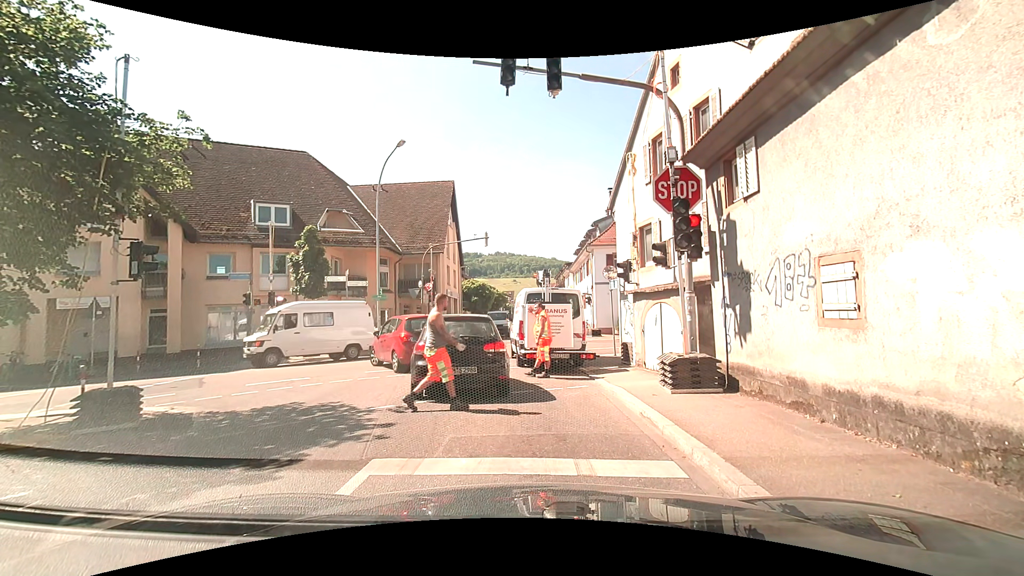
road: tertiary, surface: asphalt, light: Day
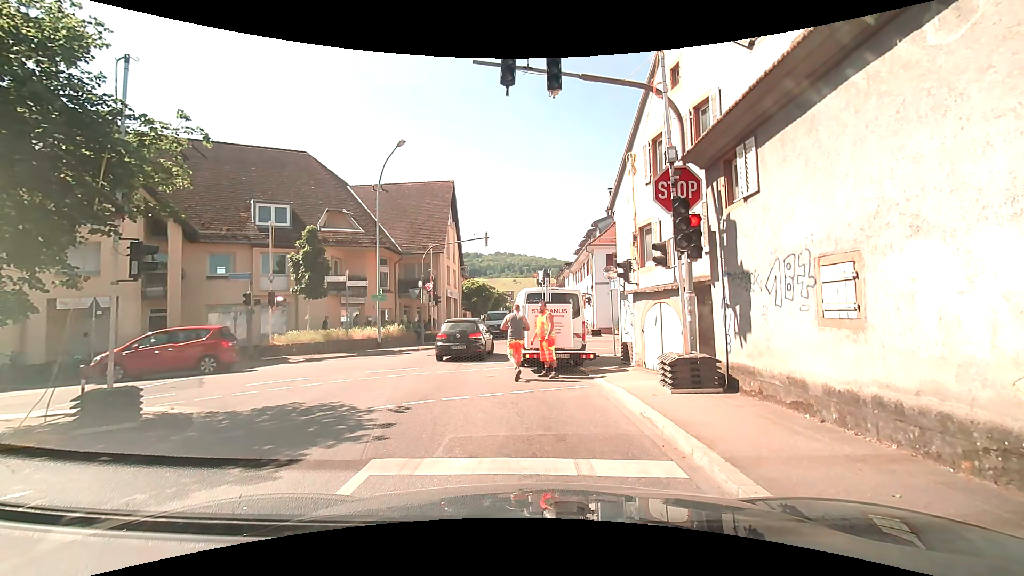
(0.0, 0.0) m; 0°
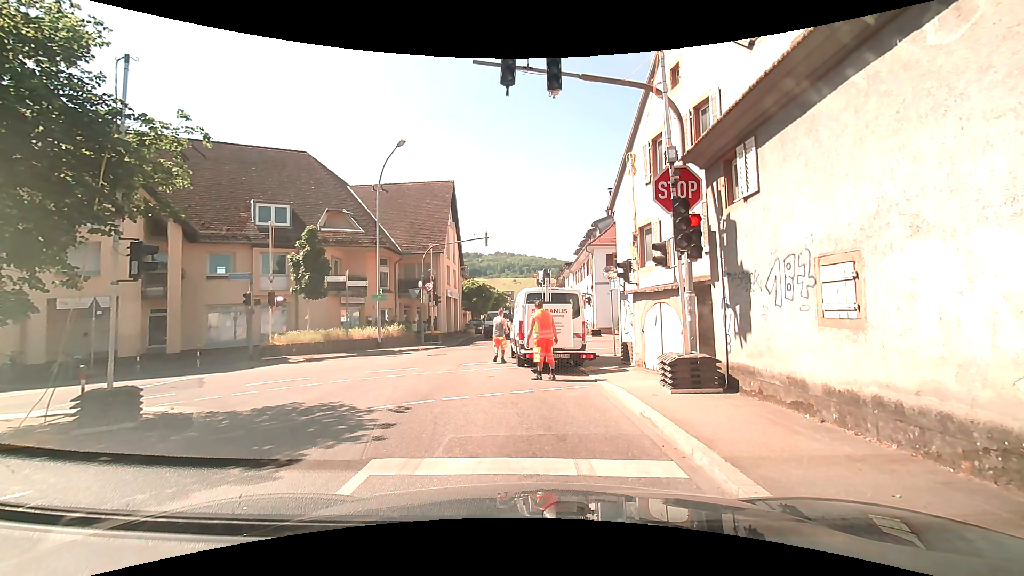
(0.0, 0.0) m; 0°
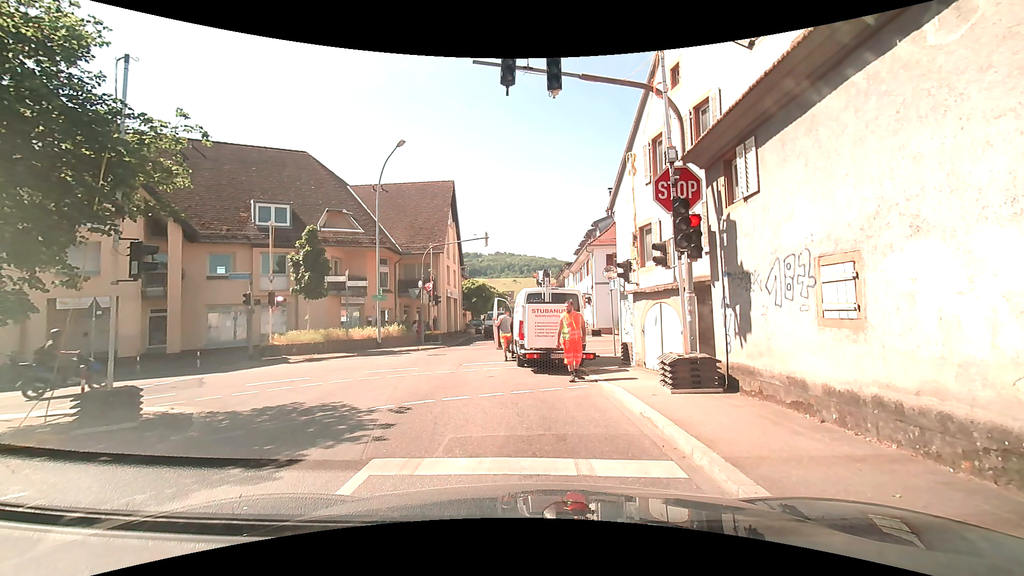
(0.0, 0.0) m; 0°
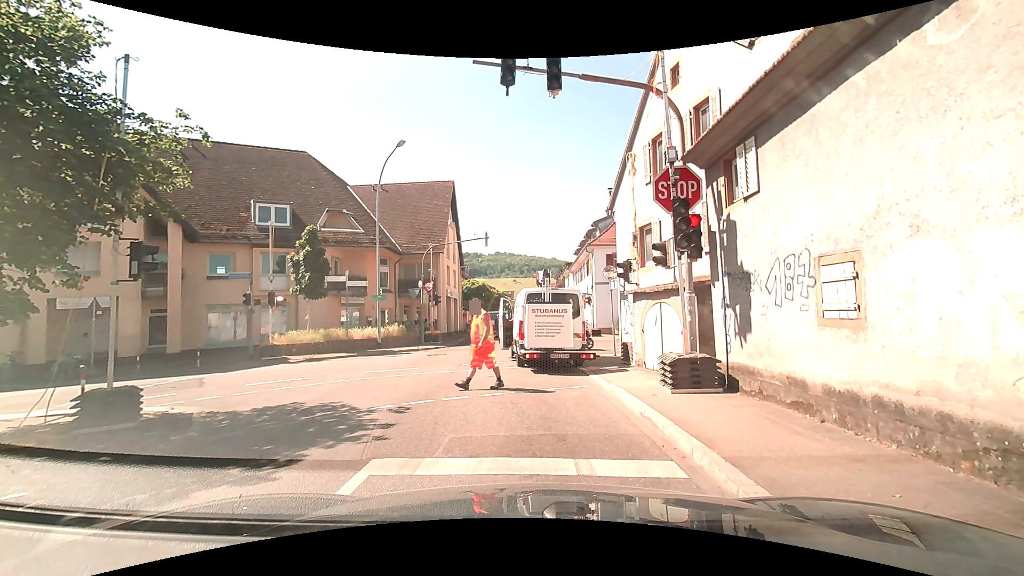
(0.0, 0.0) m; 0°
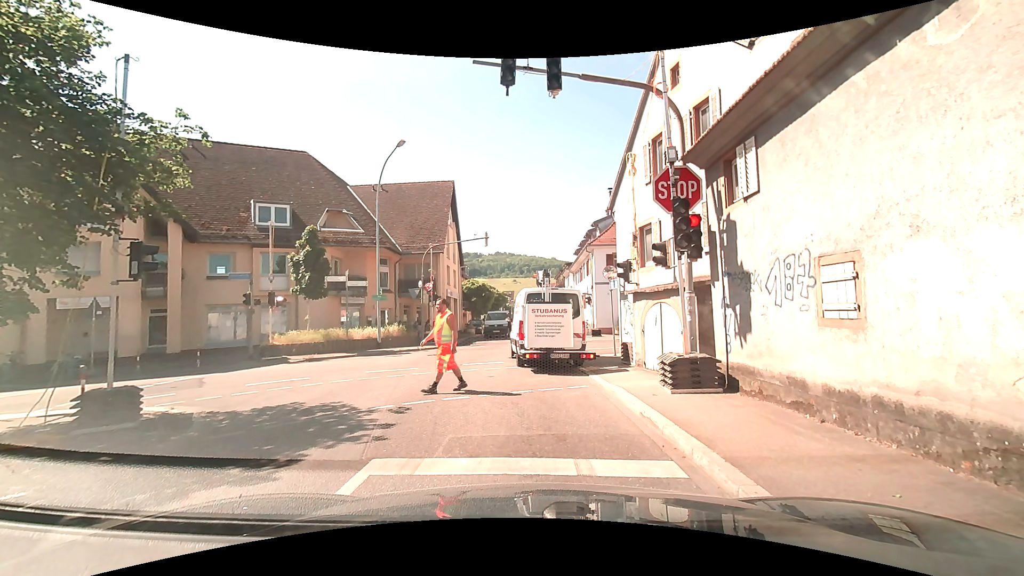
(0.0, 0.0) m; 0°
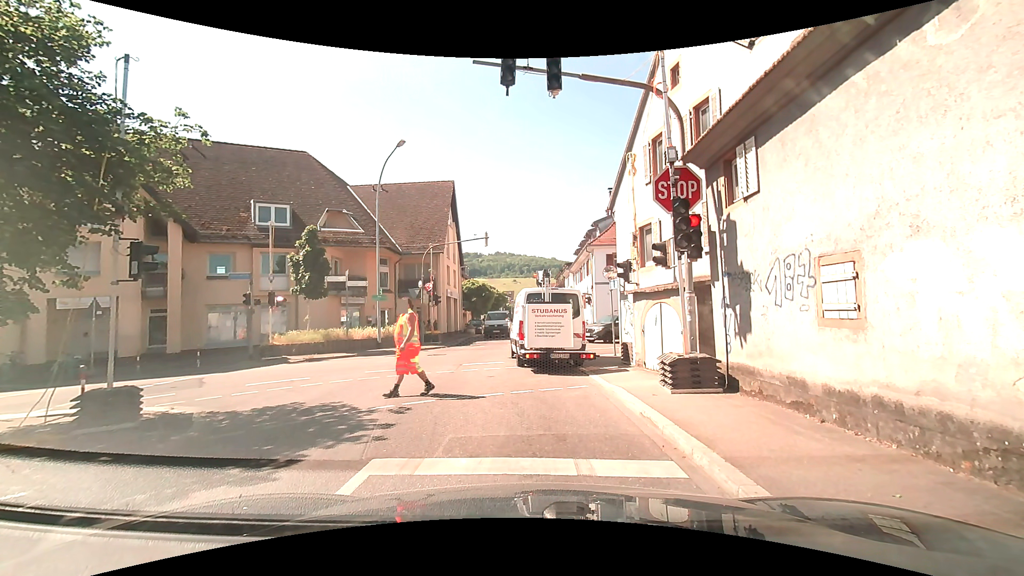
(0.0, 0.0) m; 0°
(-1, +10) (-2, +20) (-2, +30) (-2, +40) (-3, +50) (-4, +60) (-5, +70) (-6, +80) (-7, +90) (-7, +100) m
